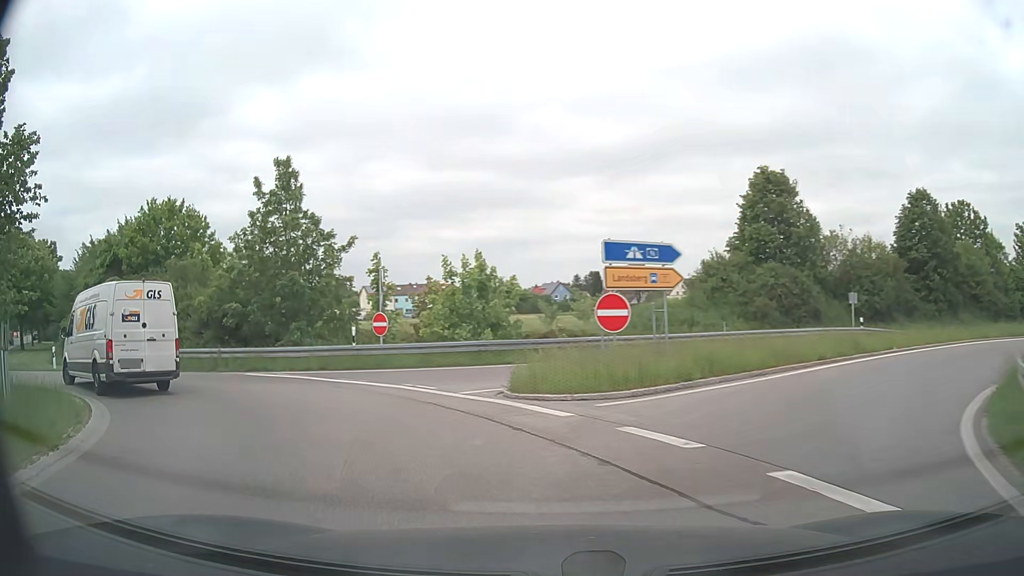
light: Day
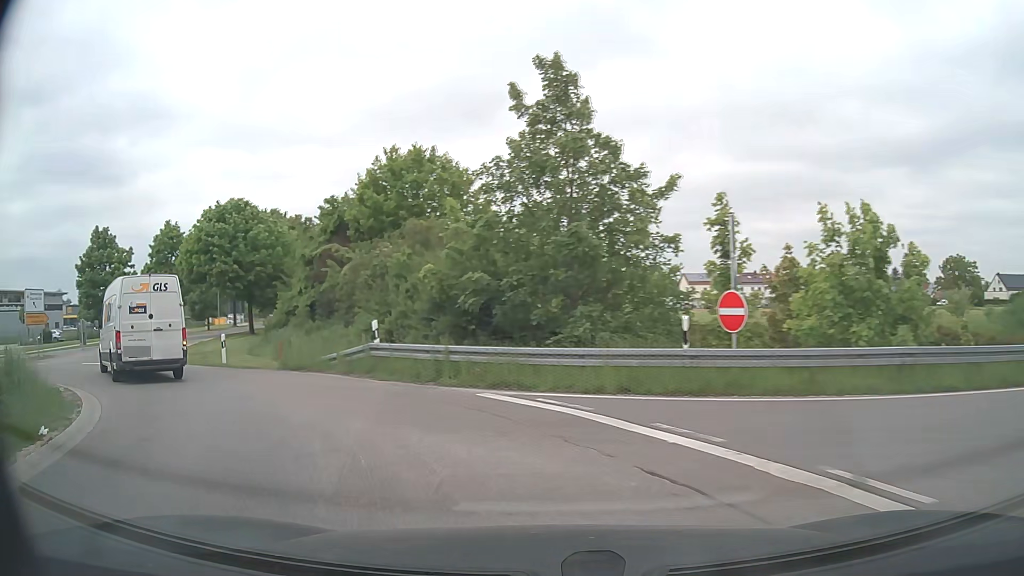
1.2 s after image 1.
(-2.3, +9.6) m; -27°
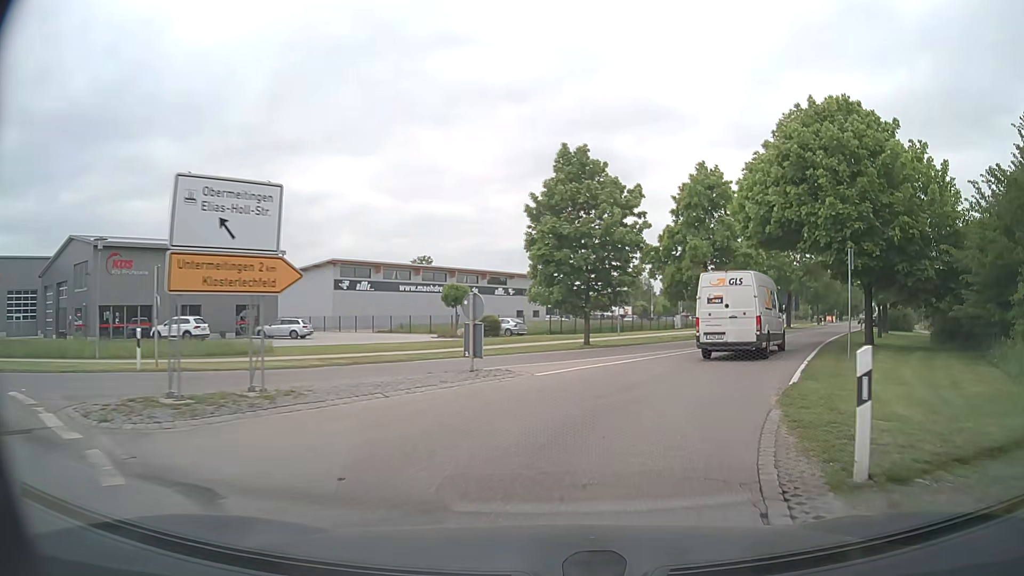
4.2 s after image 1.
(-13.8, +21.4) m; -45°
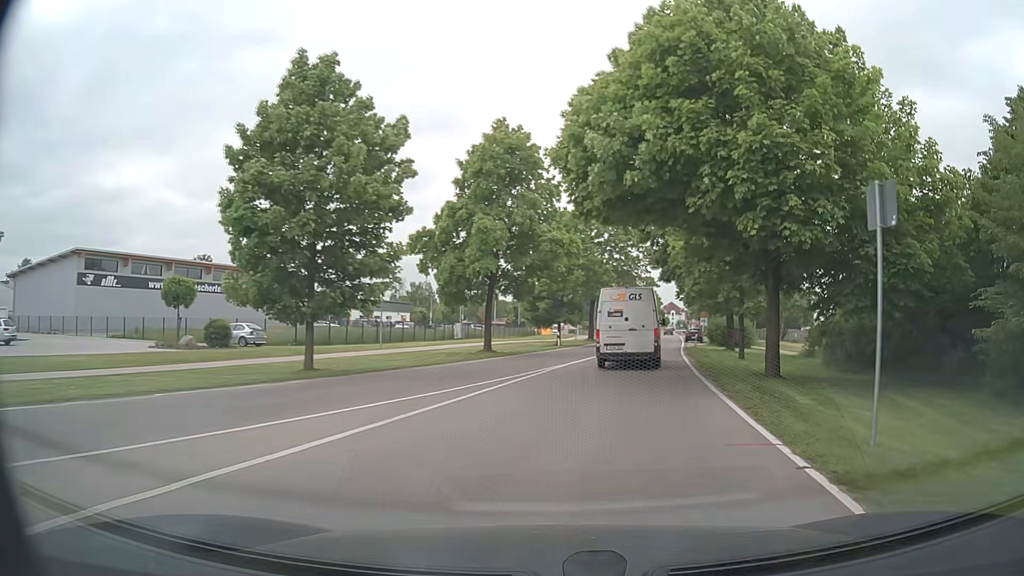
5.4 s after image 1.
(+2.1, +12.1) m; +18°
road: tertiary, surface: asphalt
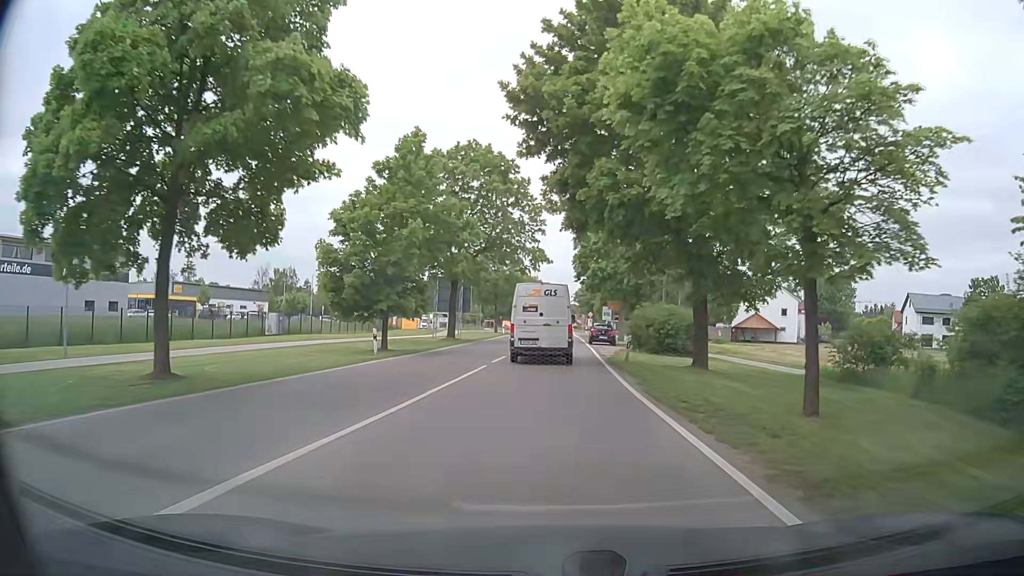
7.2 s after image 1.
(+2.7, +20.9) m; +10°
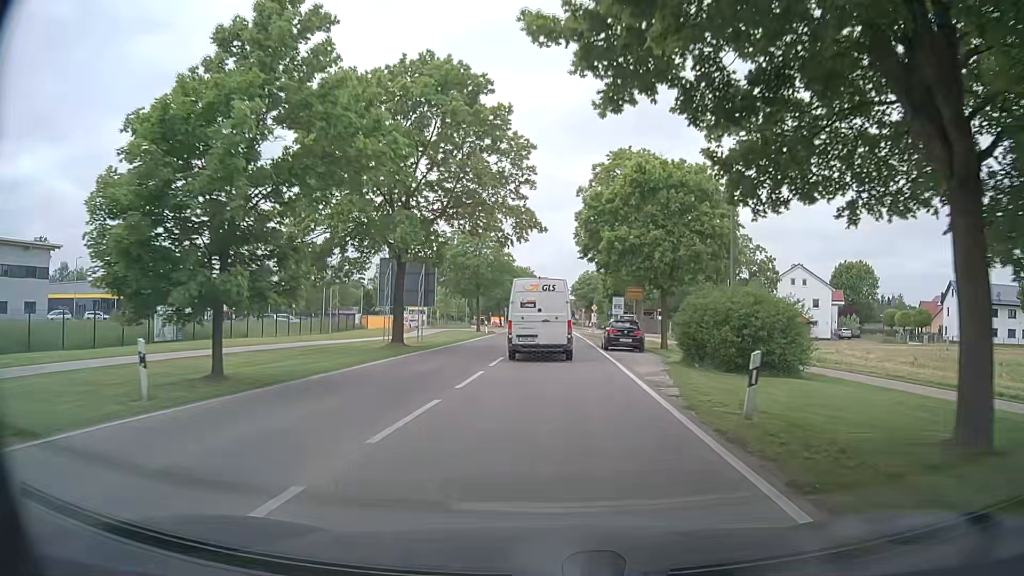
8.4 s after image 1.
(+0.1, +15.1) m; -1°
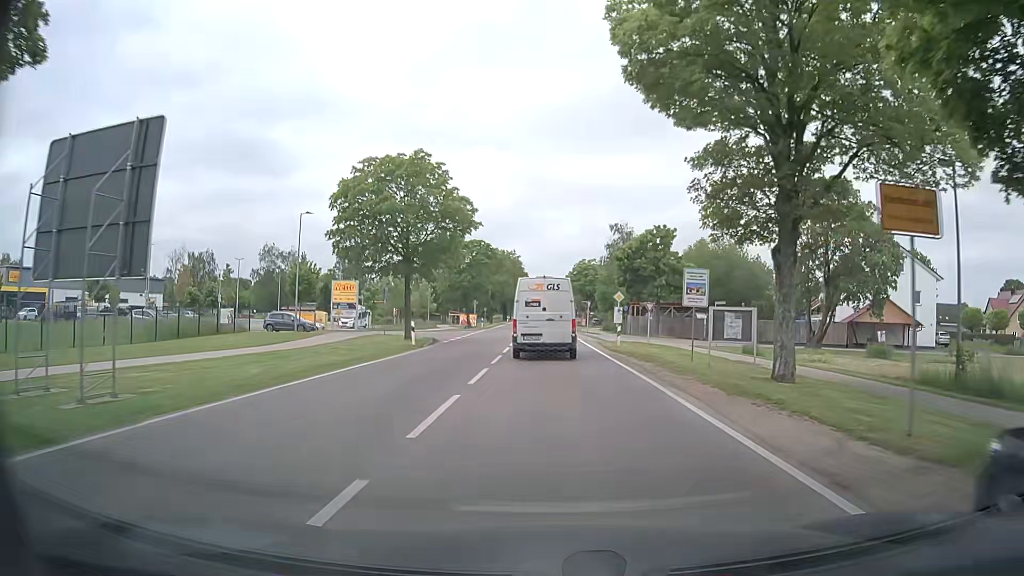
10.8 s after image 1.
(+0.9, +29.4) m; +3°
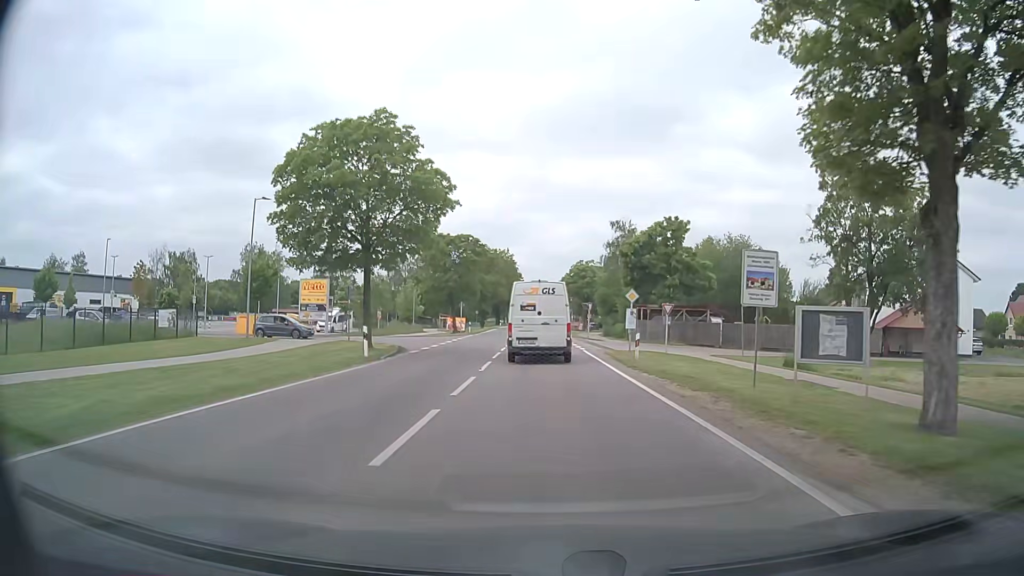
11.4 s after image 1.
(0.0, +7.4) m; -1°
(0, +10) (0, +20) (+1, +30) (+1, +40) (+1, +50) (+1, +60) (+1, +70) (+1, +80) (+1, +90) (+1, +100) m
